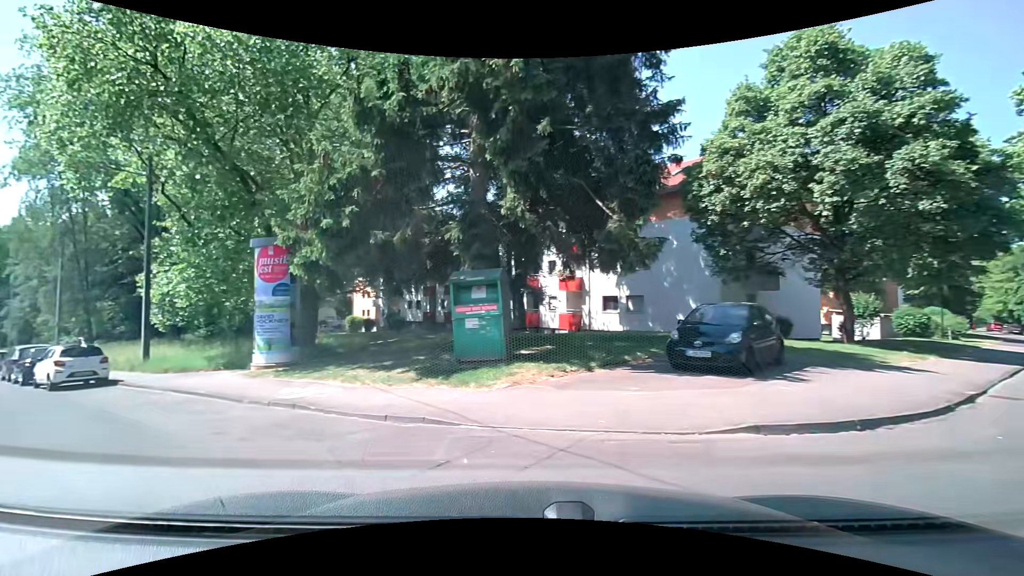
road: residential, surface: asphalt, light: Day
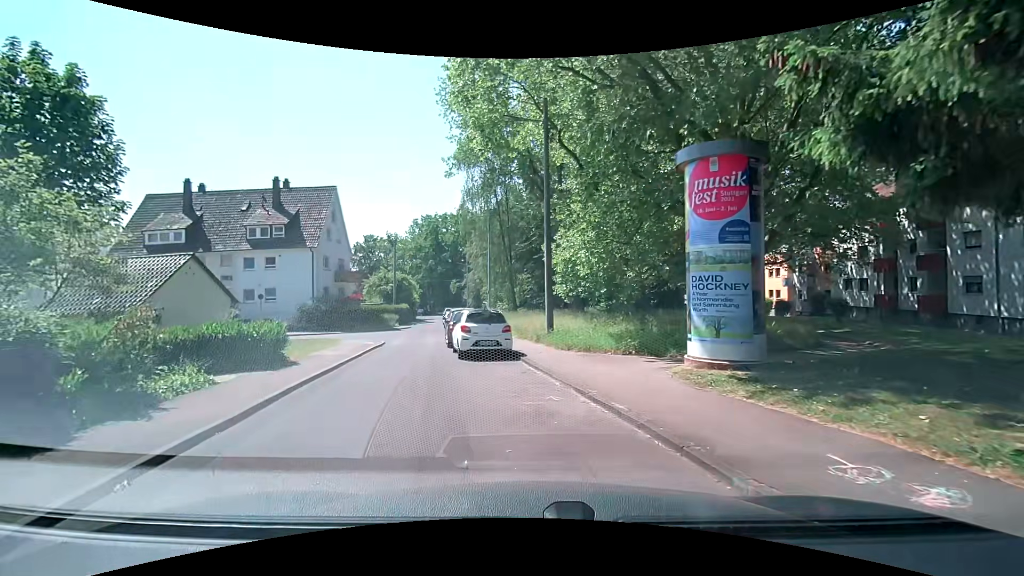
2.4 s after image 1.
(-3.2, +7.0) m; -43°
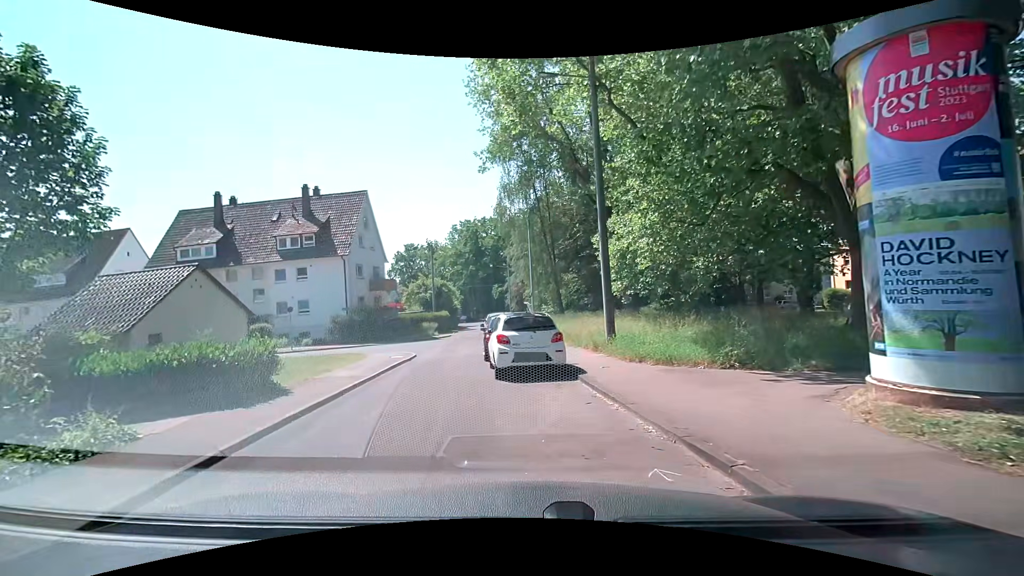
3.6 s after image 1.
(-0.1, +3.6) m; -4°
